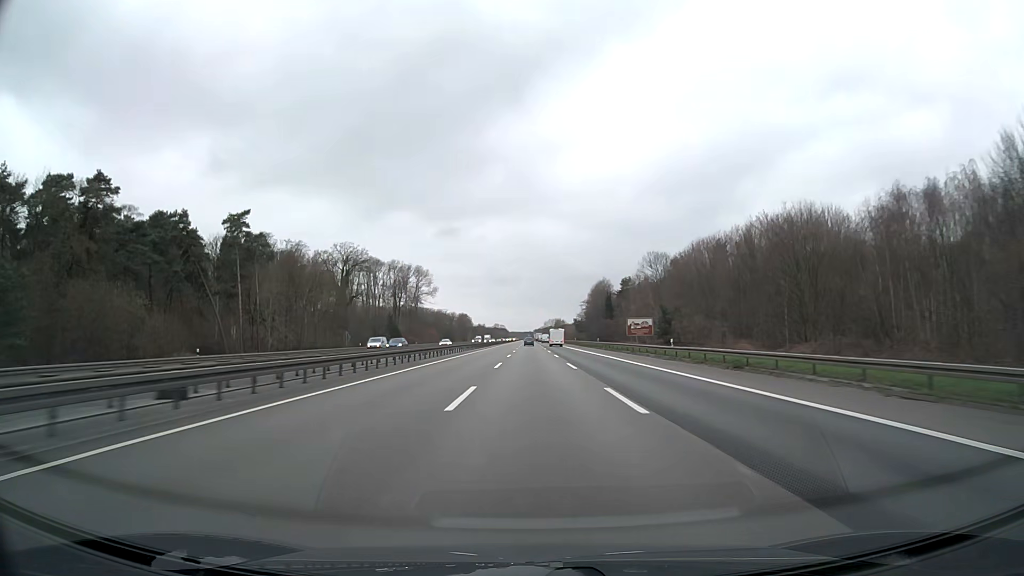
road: motorway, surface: asphalt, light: Day
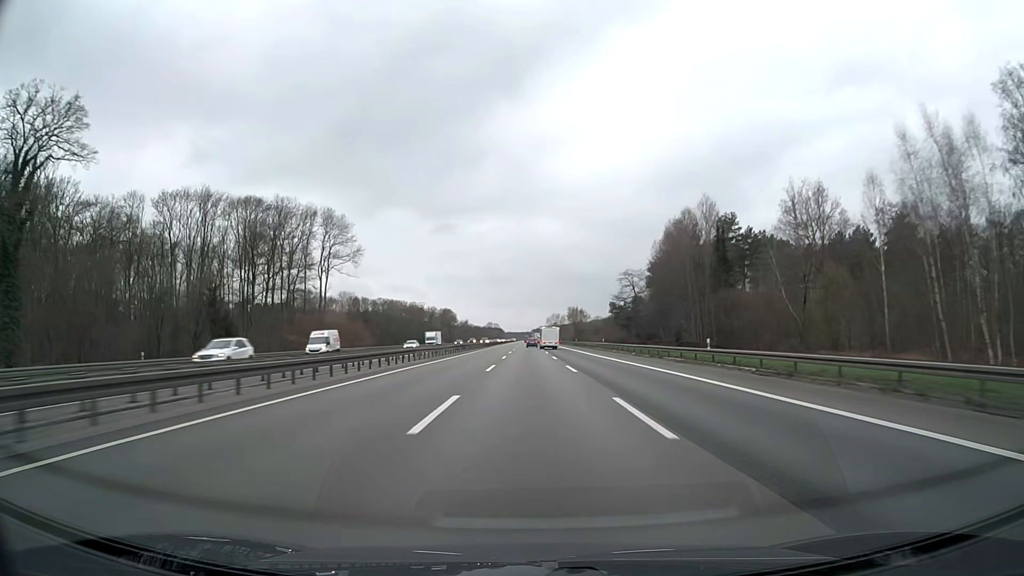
(+0.4, +110.9) m; 0°
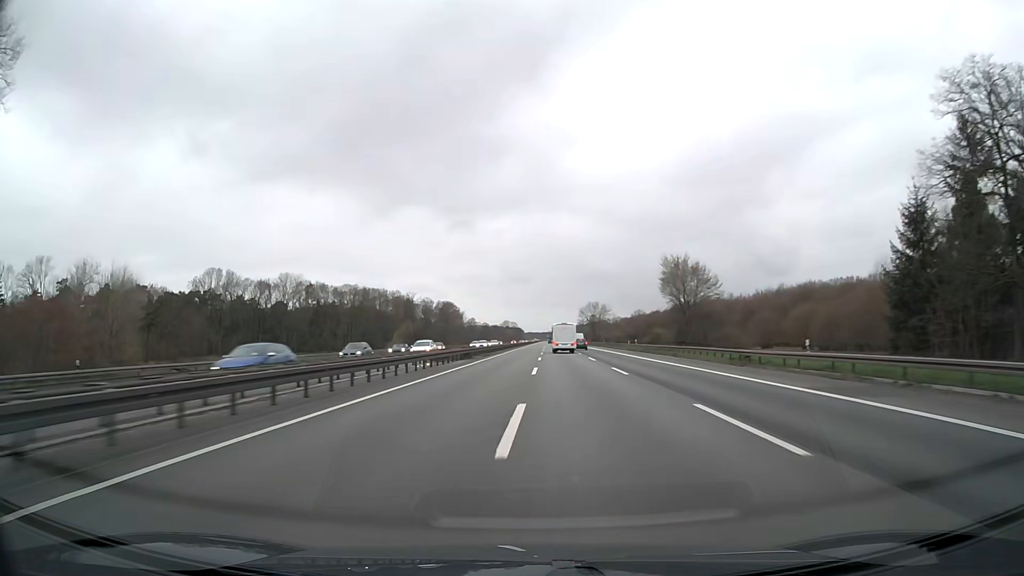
(-1.1, +109.7) m; -2°
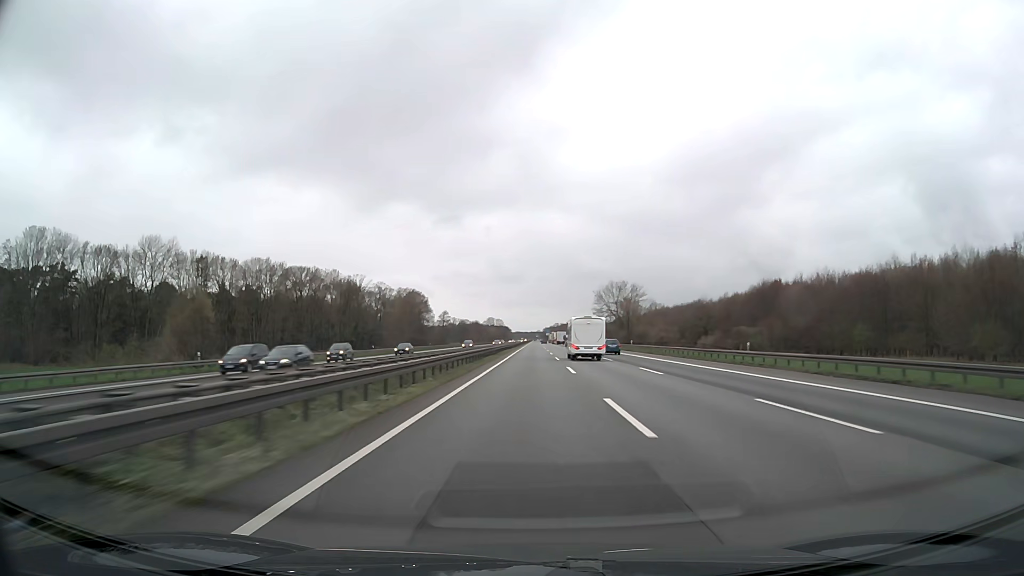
(0.0, +88.2) m; +1°
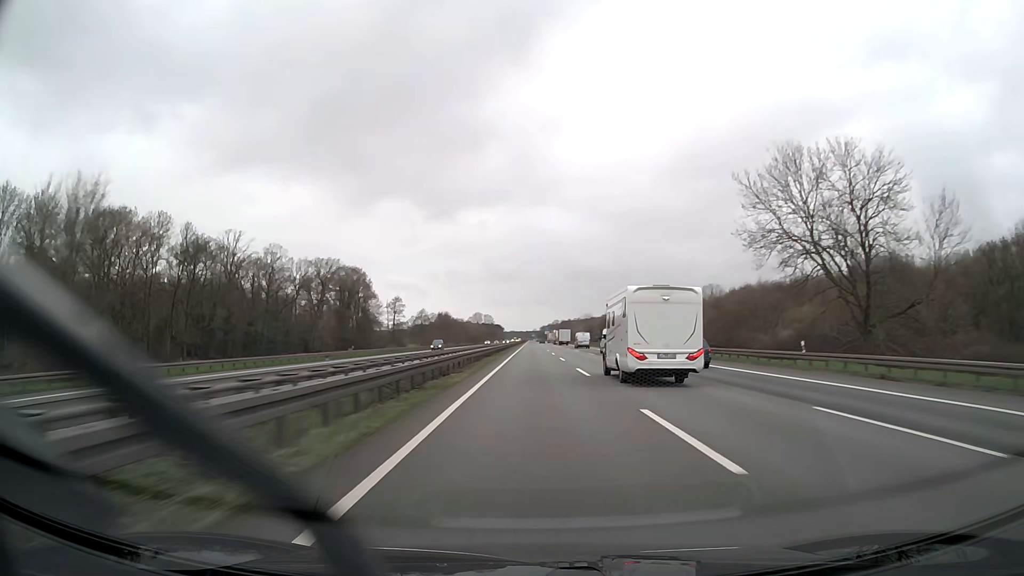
(+0.7, +110.7) m; +1°
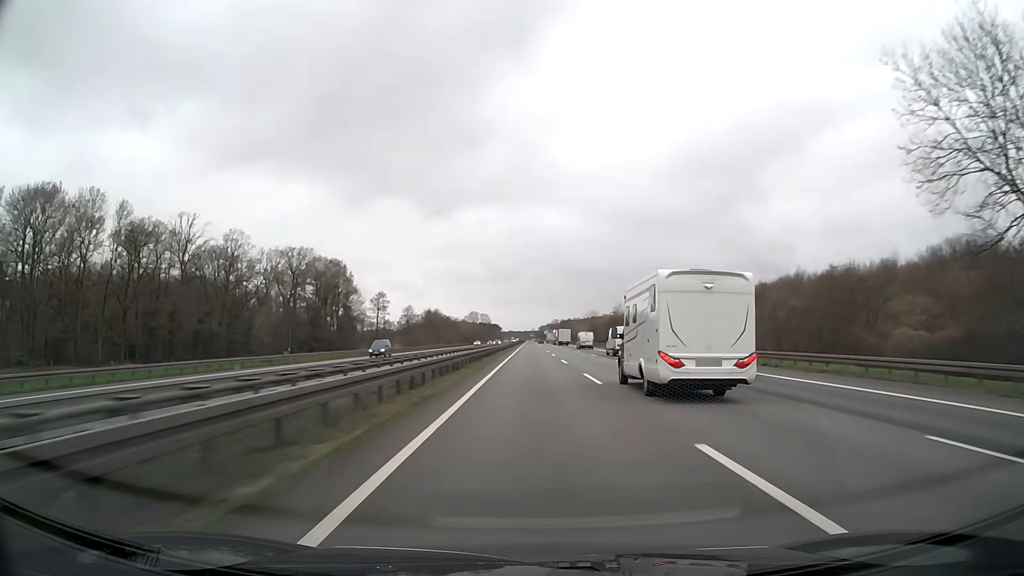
(0.0, +22.2) m; 0°
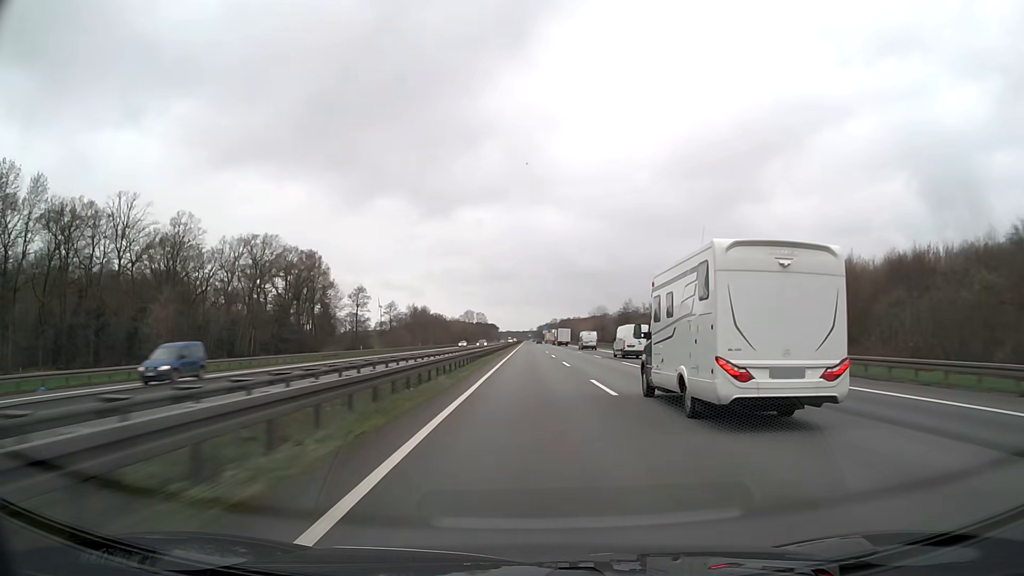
(+0.1, +22.2) m; 0°
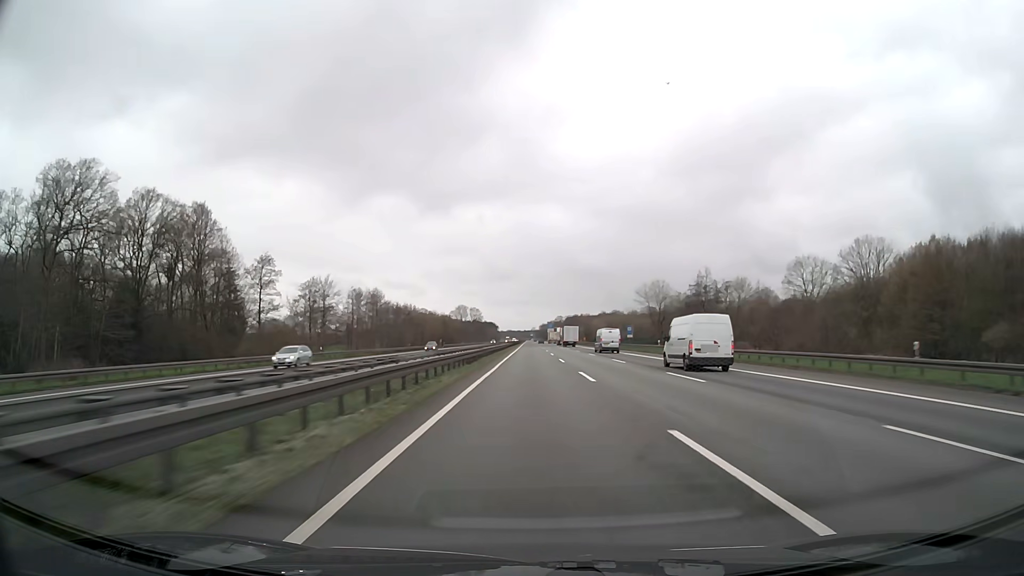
(-0.1, +66.6) m; 0°
(0, +10) (0, +20) (0, +30) (0, +40) (0, +50) (0, +60) (0, +70) (0, +80) (0, +90) (0, +100) m
